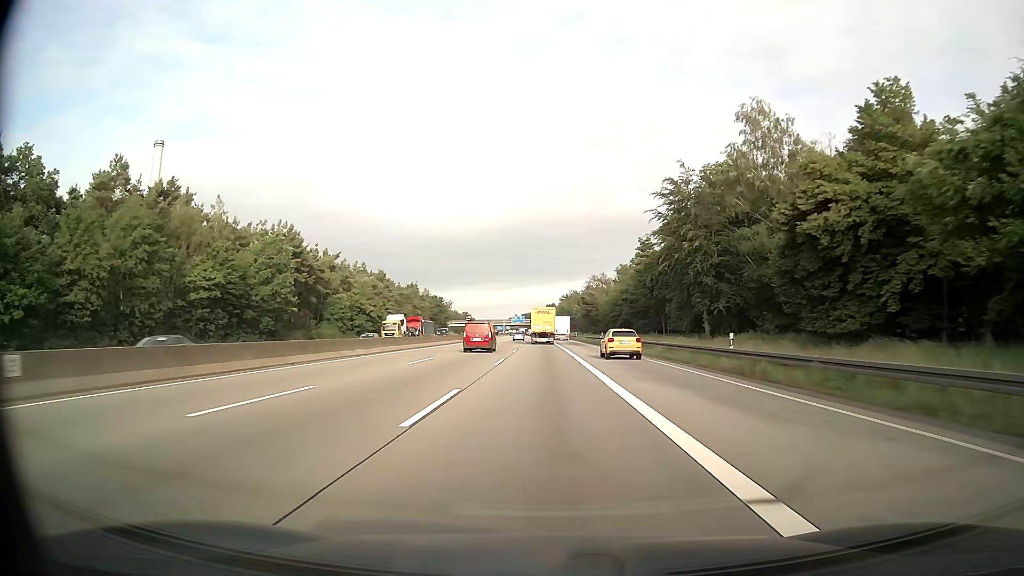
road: motorway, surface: asphalt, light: Day
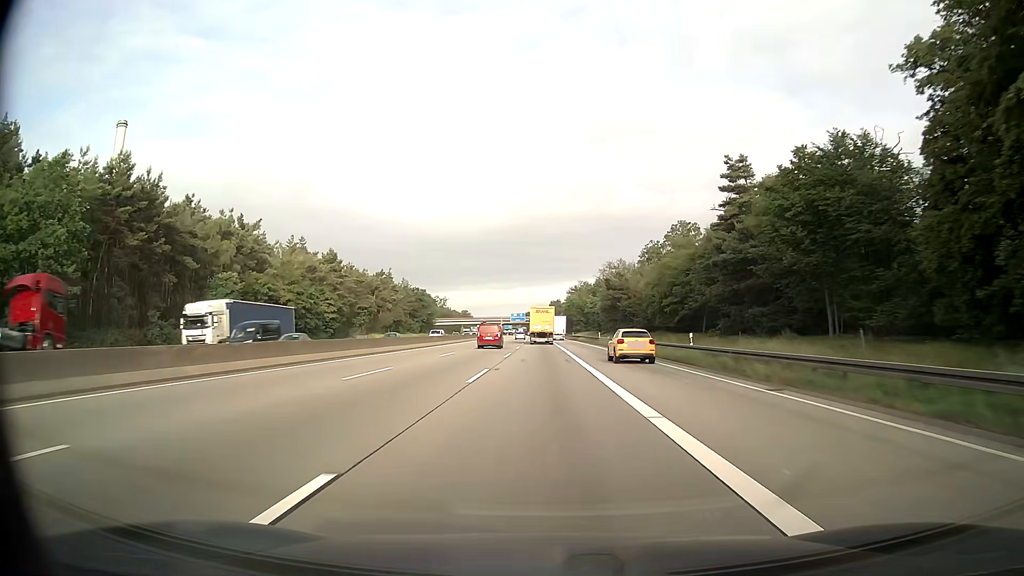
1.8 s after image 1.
(-0.1, +45.6) m; 0°
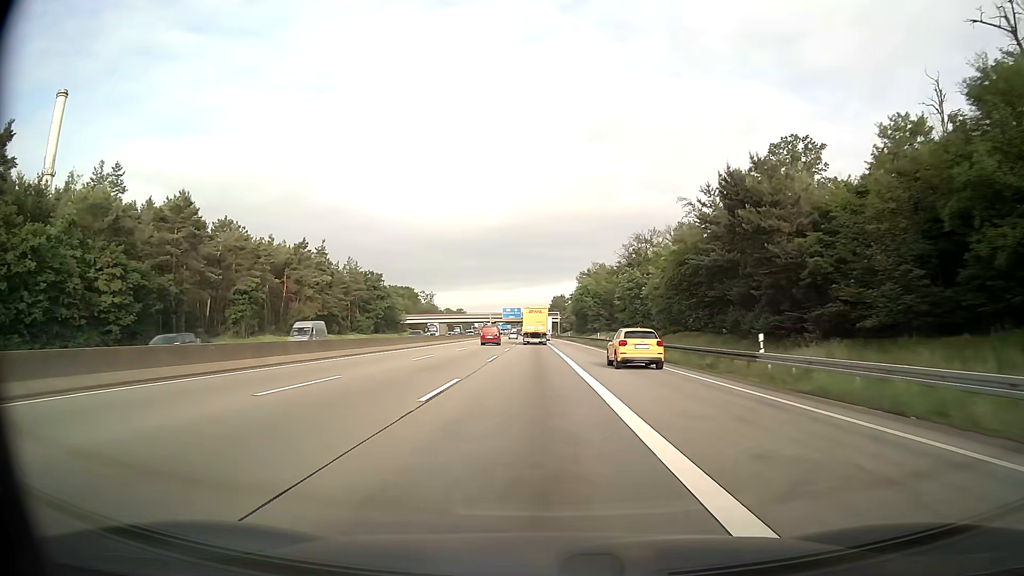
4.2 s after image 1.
(-0.2, +59.5) m; 0°
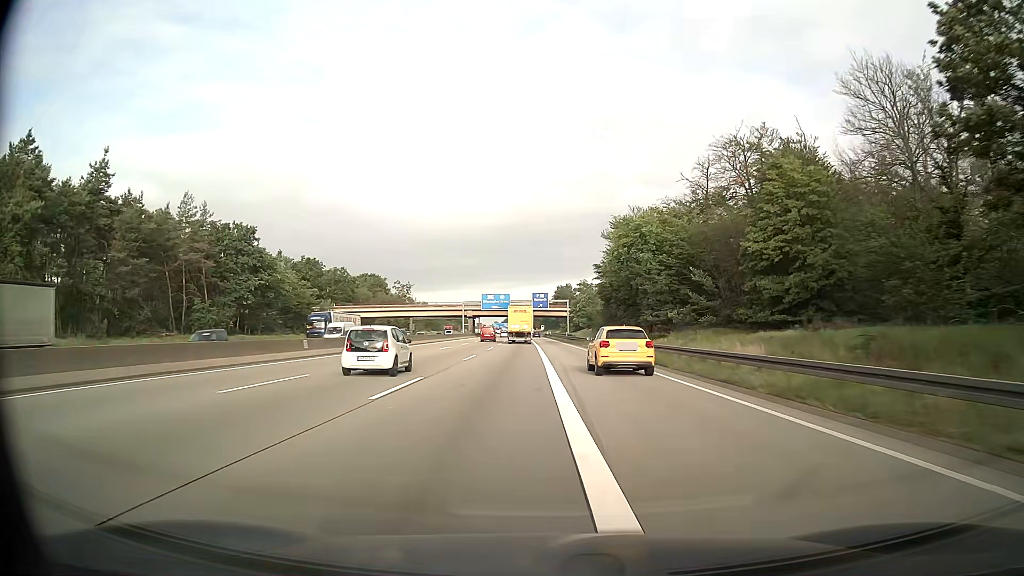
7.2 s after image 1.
(-0.1, +72.3) m; 0°
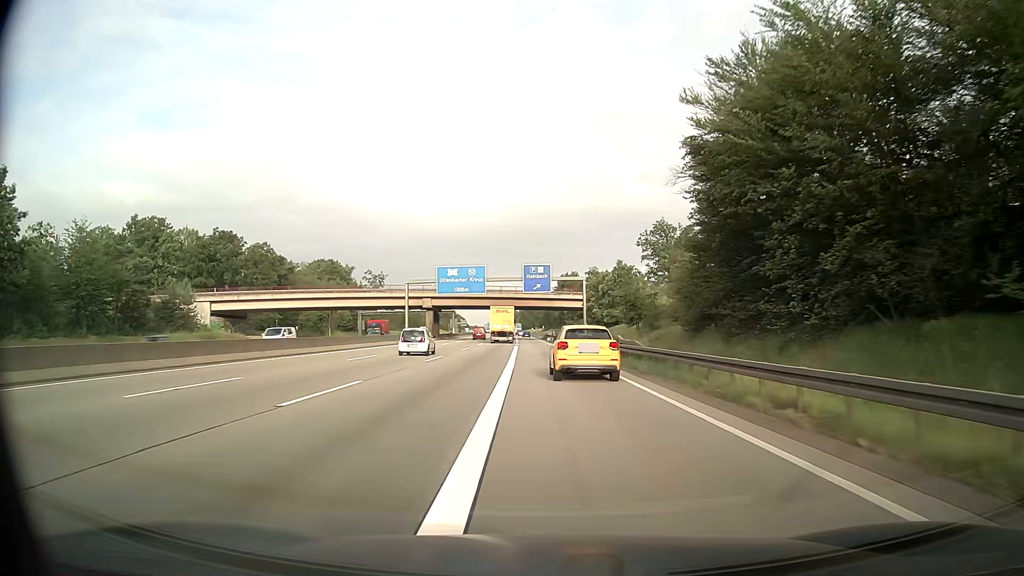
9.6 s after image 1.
(+0.1, +56.3) m; 0°
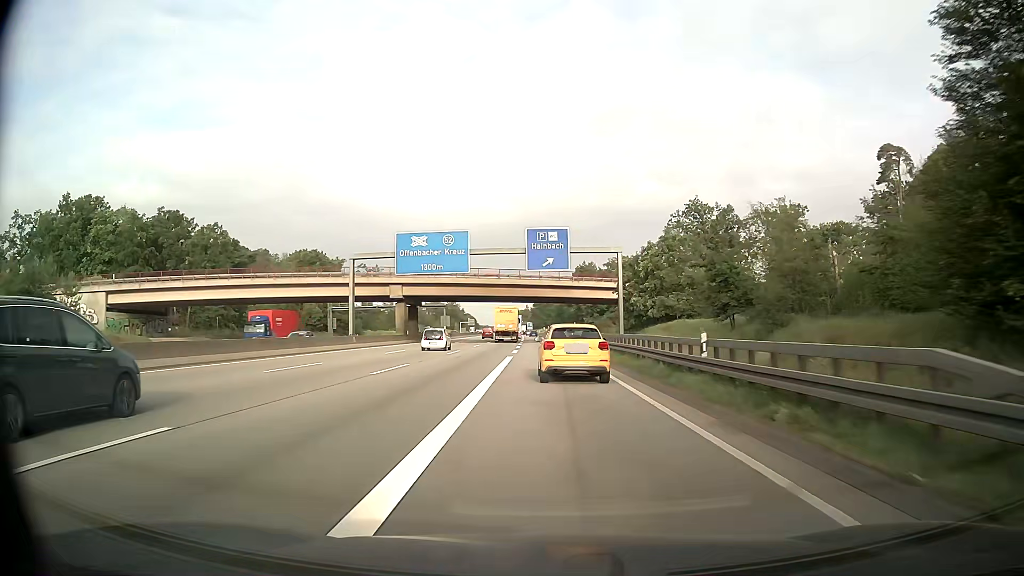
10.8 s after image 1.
(-0.2, +27.6) m; -1°
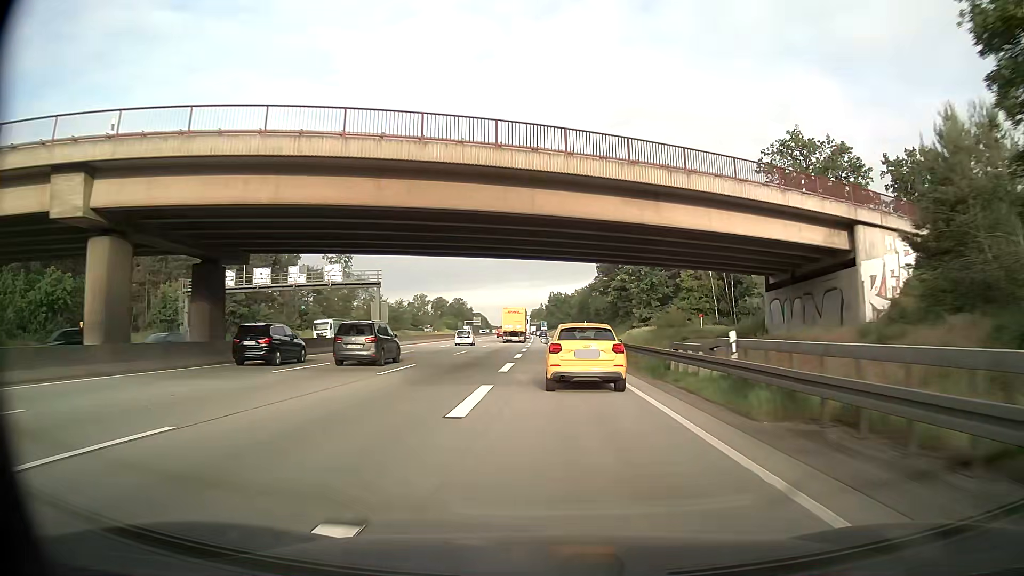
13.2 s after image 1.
(-0.9, +54.2) m; -2°
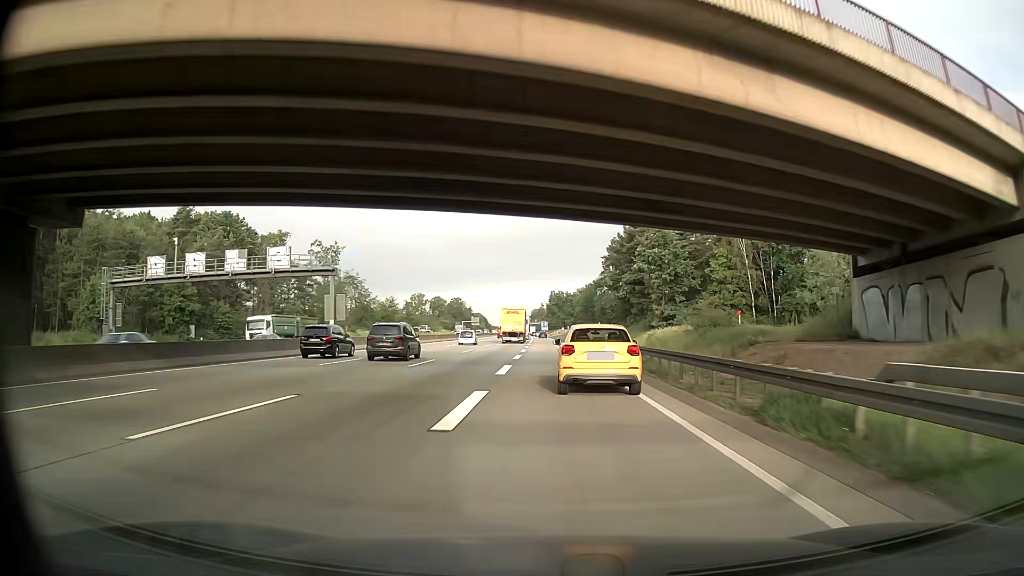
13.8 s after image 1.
(0.0, +13.3) m; 0°
(0, +10) (0, +20) (0, +30) (0, +40) (0, +50) (0, +60) (0, +70) (0, +80) (0, +90) (0, +100) m
